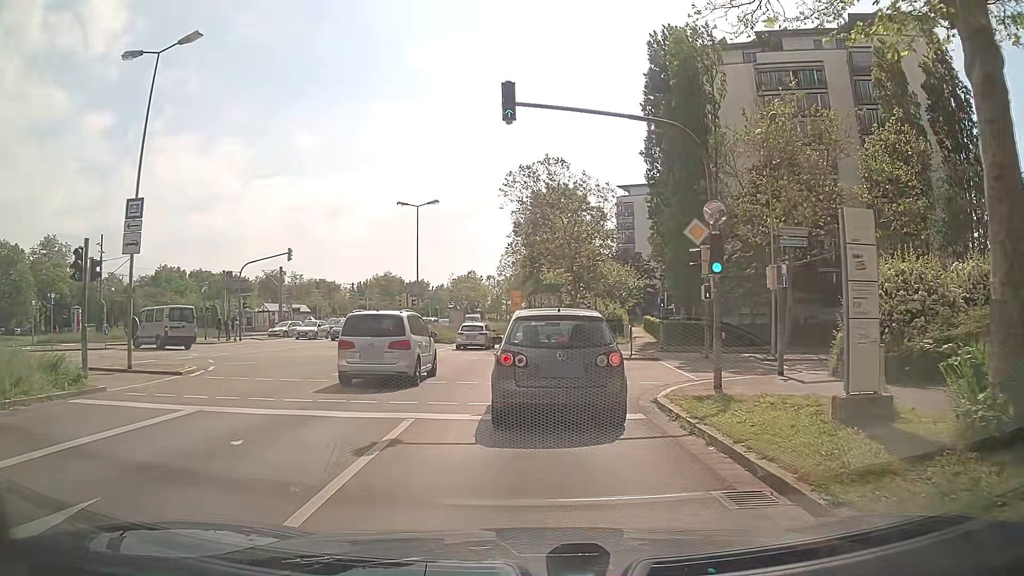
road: secondary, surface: asphalt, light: Day
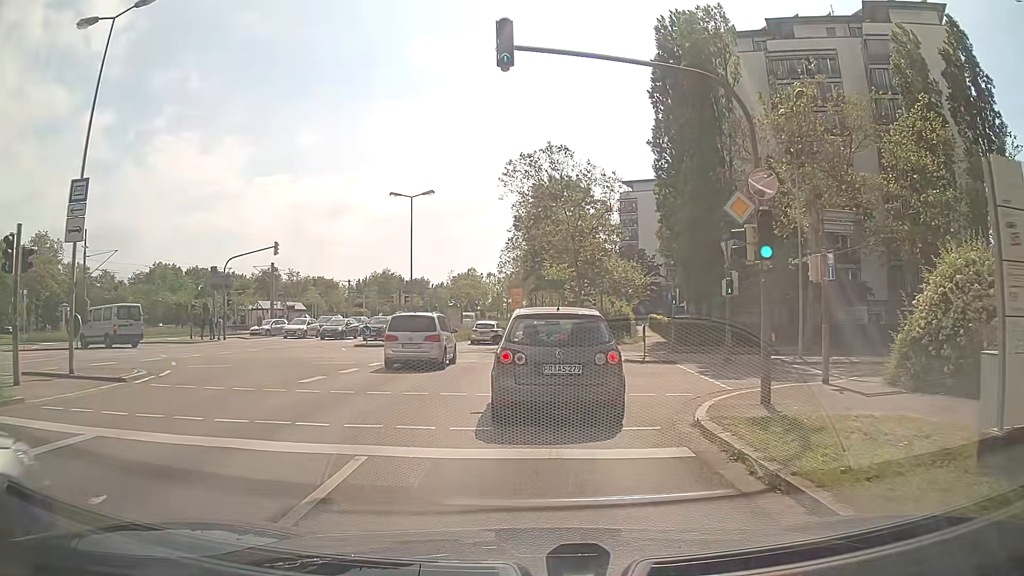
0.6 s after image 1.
(0.0, +2.9) m; 0°
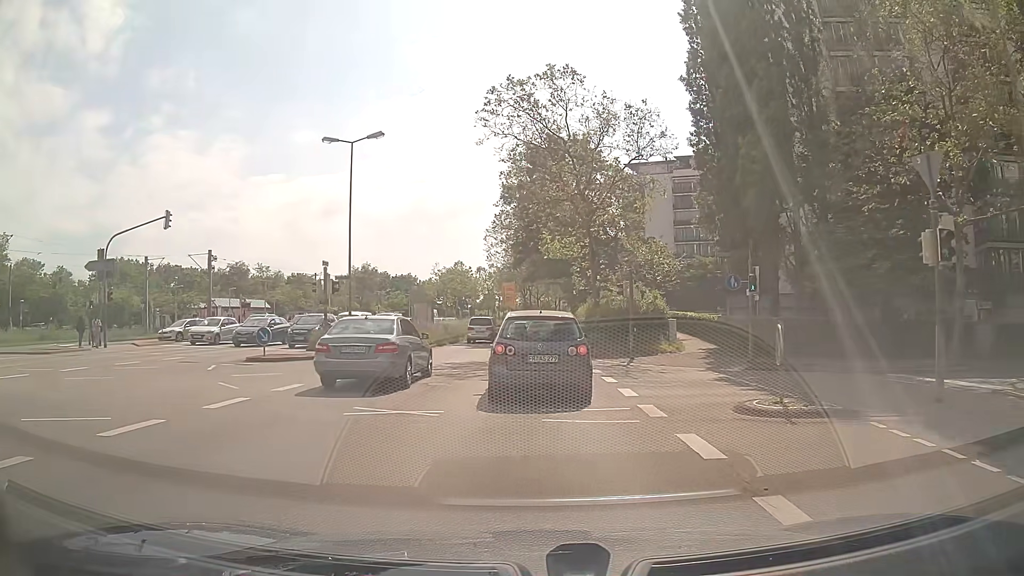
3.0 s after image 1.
(-0.1, +13.9) m; 0°
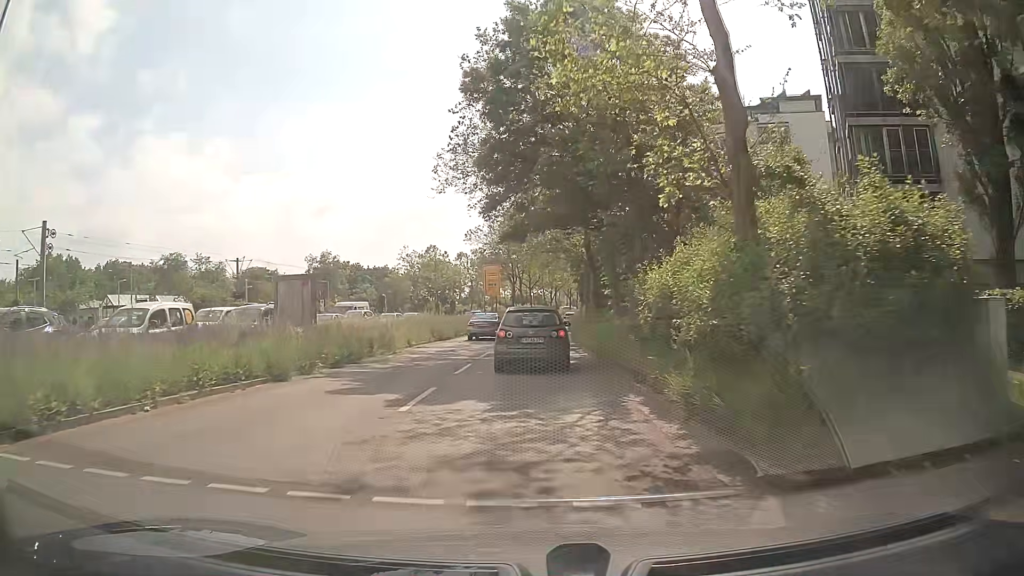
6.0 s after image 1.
(+0.2, +22.7) m; 0°
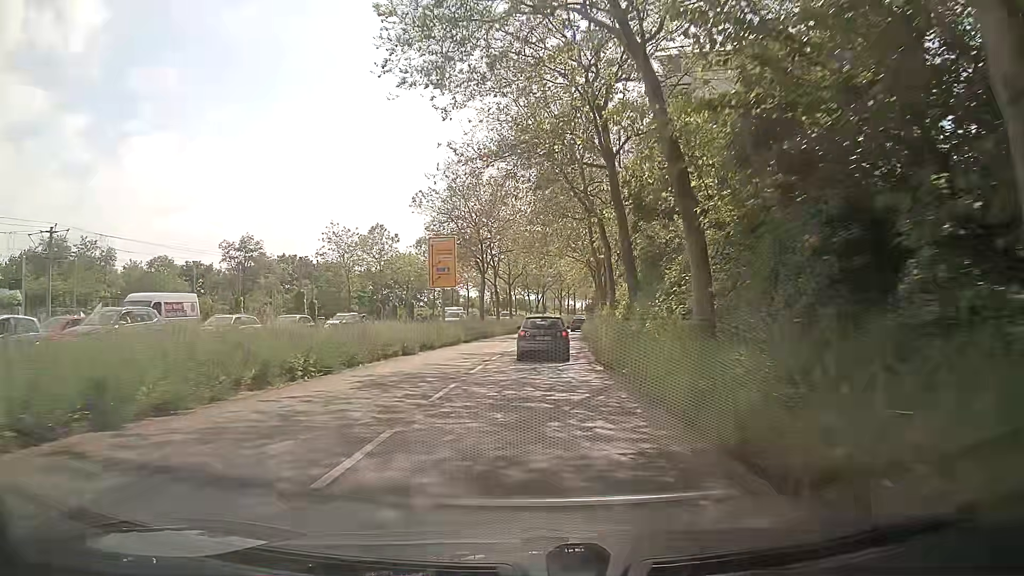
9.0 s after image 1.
(+0.2, +28.5) m; +1°
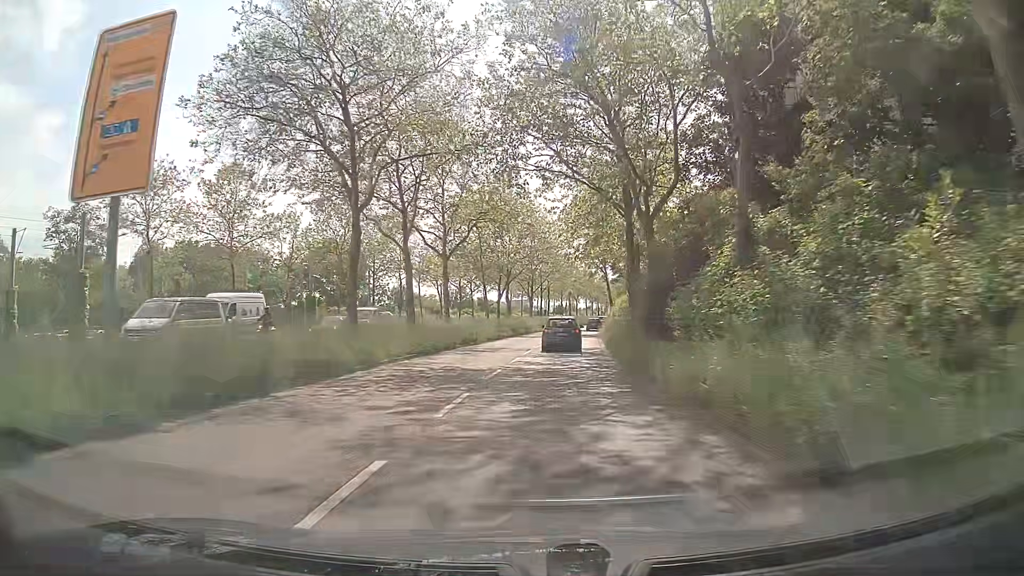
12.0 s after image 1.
(+0.7, +32.0) m; +3°
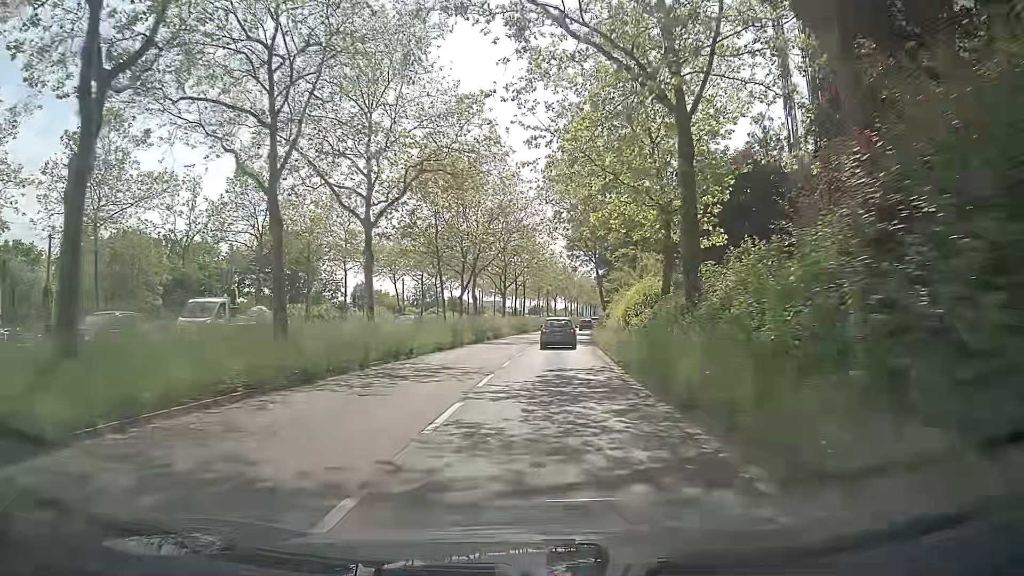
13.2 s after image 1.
(+0.2, +13.3) m; +2°
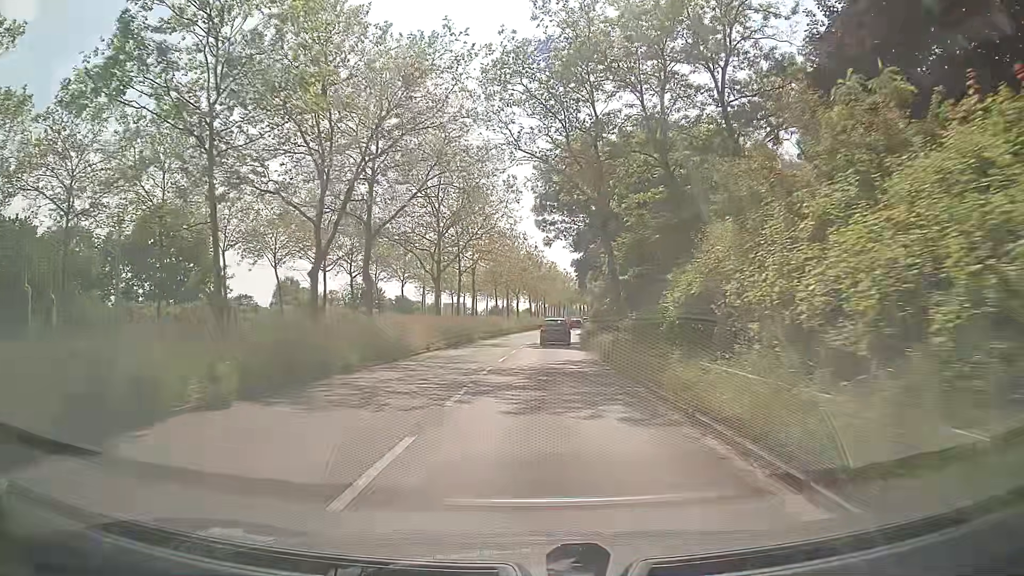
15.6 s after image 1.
(+0.7, +27.5) m; +3°
(0, +10) (0, +20) (+1, +30) (+1, +40) (+2, +50) (+3, +60) (+3, +70) (+4, +80) (+5, +90) (+7, +100) m
